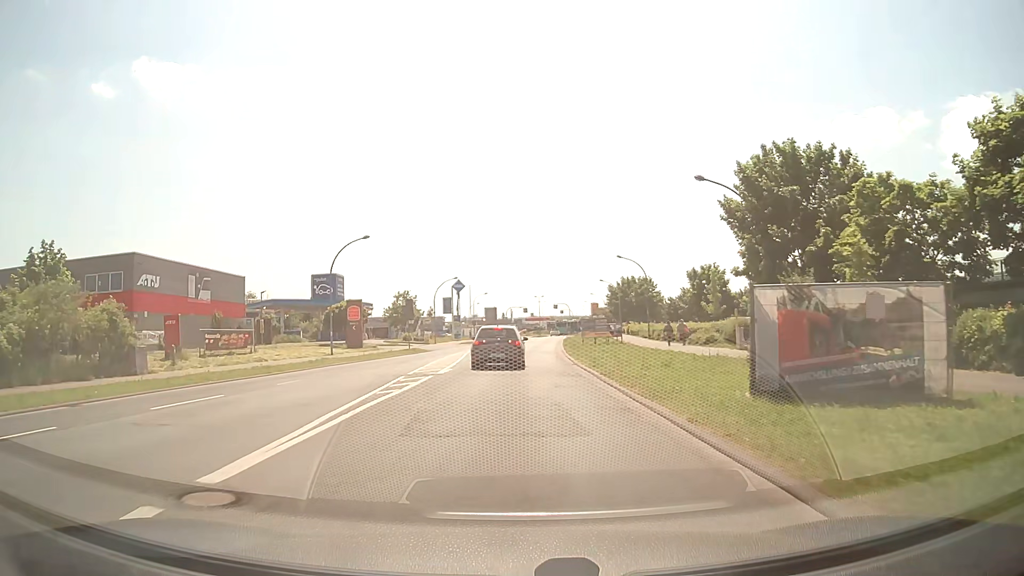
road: tertiary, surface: asphalt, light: Day
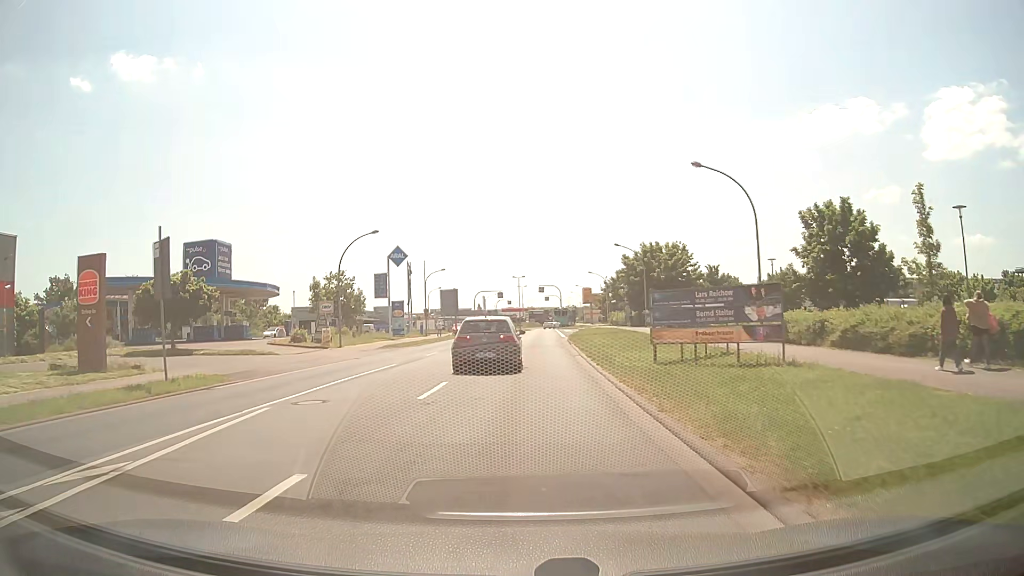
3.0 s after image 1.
(+0.5, +34.5) m; +2°
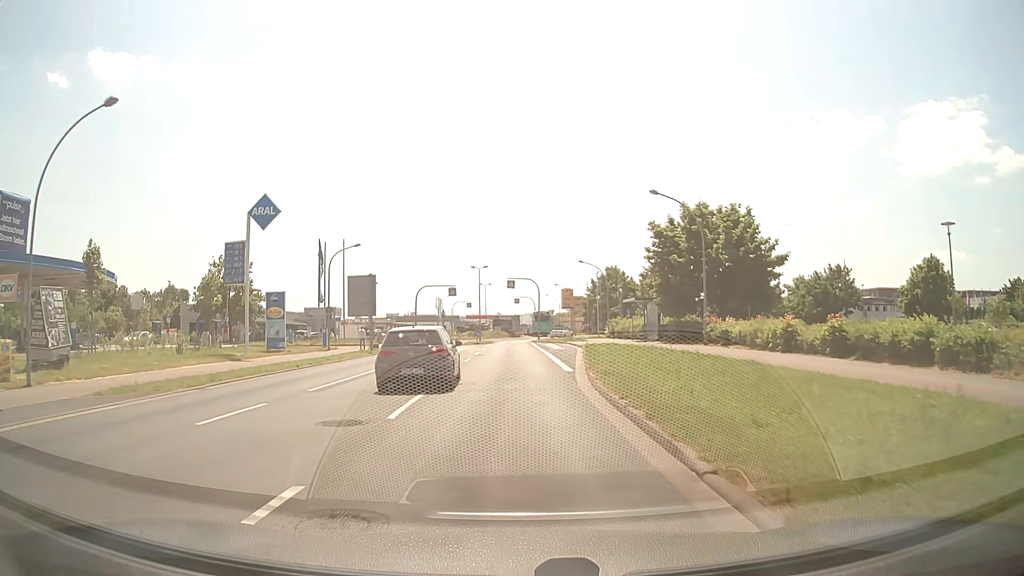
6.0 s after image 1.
(+0.7, +29.0) m; +3°
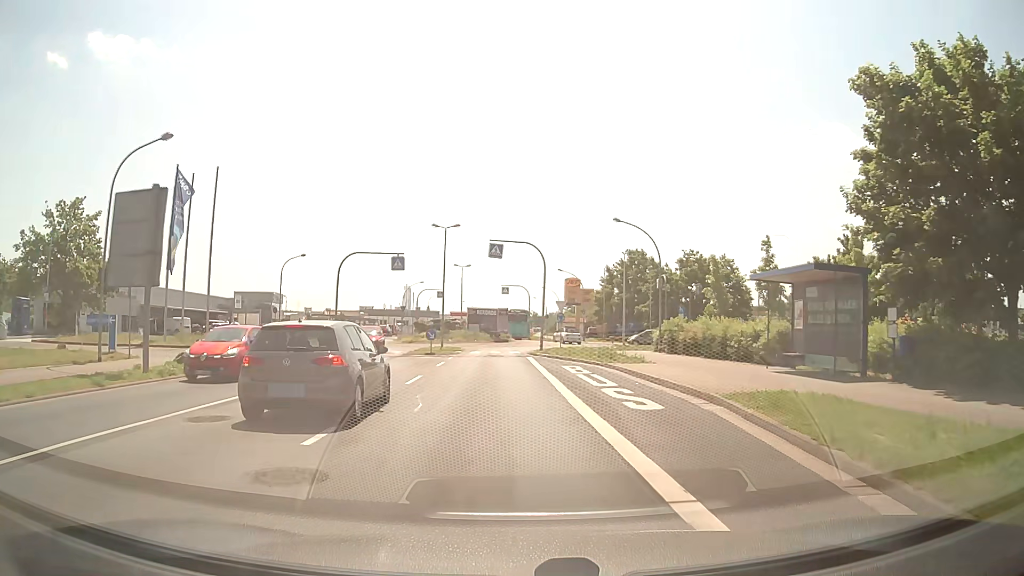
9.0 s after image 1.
(+0.1, +28.3) m; +1°
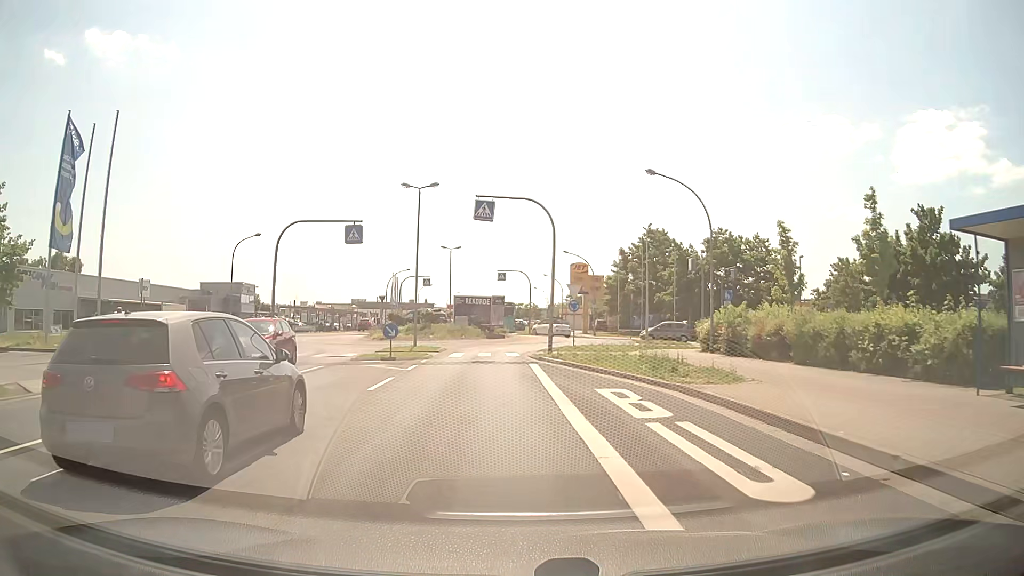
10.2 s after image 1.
(0.0, +11.0) m; 0°
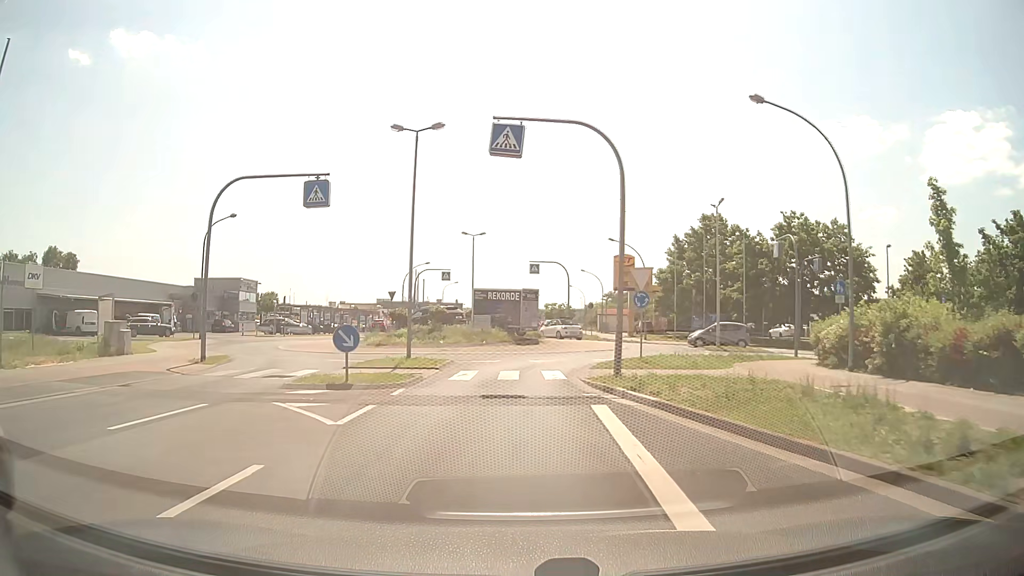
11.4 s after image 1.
(-0.2, +10.2) m; -3°
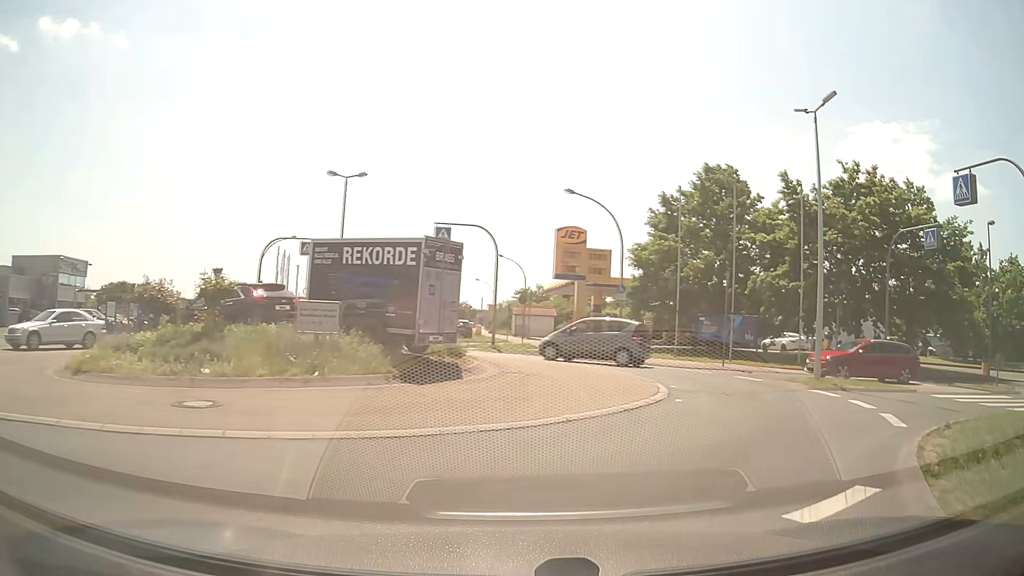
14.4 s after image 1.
(-0.2, +20.1) m; +8°
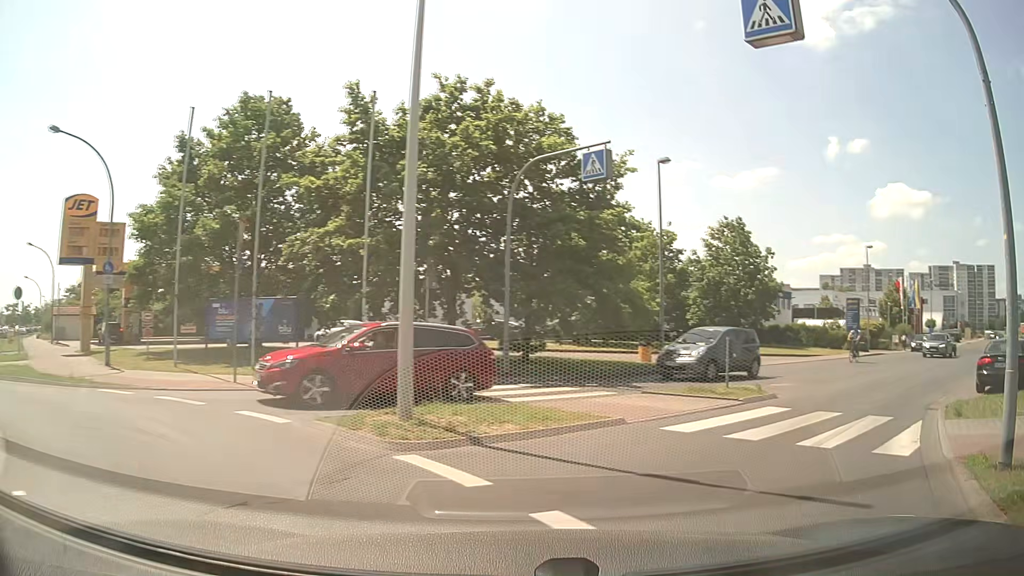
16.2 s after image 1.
(+3.2, +10.1) m; +37°
(+3, +9) (+9, +17) (+17, +24) (+24, +31) (+31, +38) (+38, +45) (+46, +52) (+53, +58) (+60, +65) (+67, +72) m
